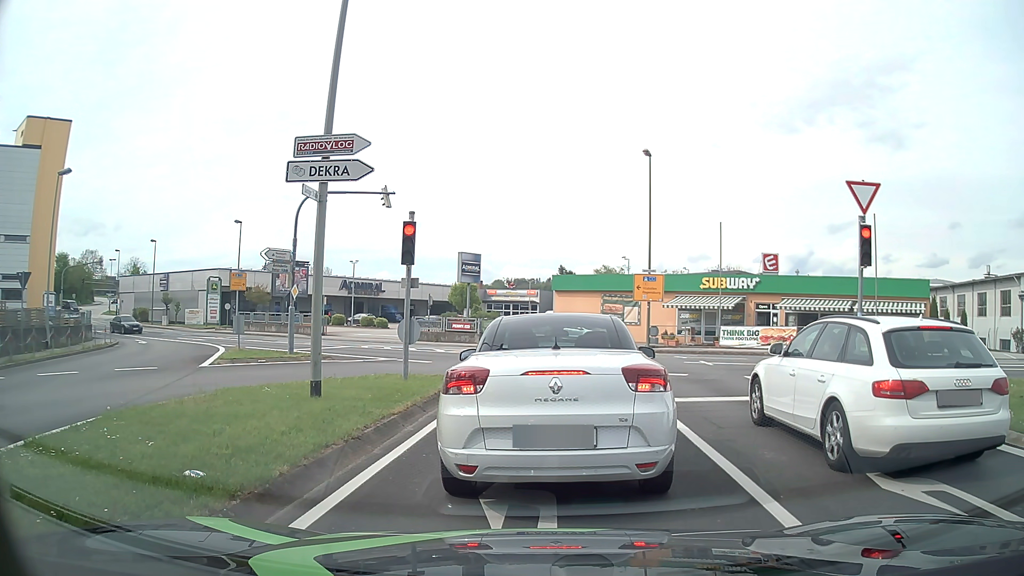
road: tertiary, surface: asphalt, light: Day
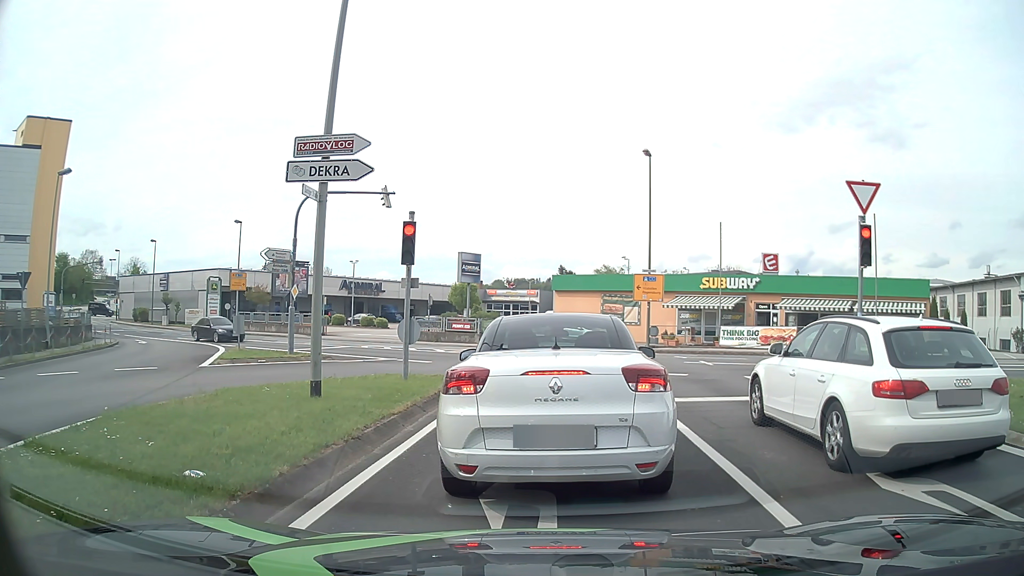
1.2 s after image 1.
(0.0, 0.0) m; 0°
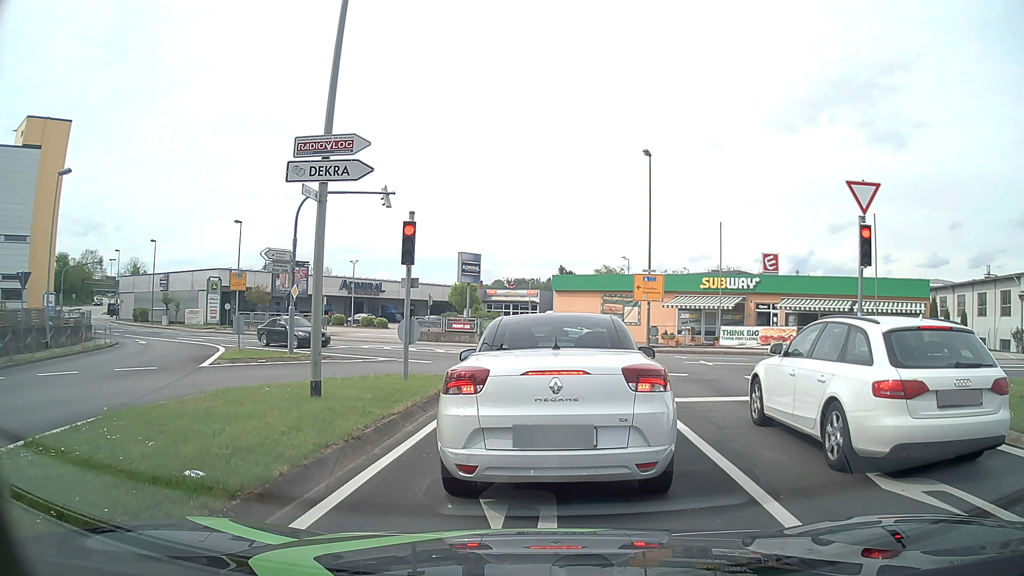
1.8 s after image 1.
(0.0, 0.0) m; 0°
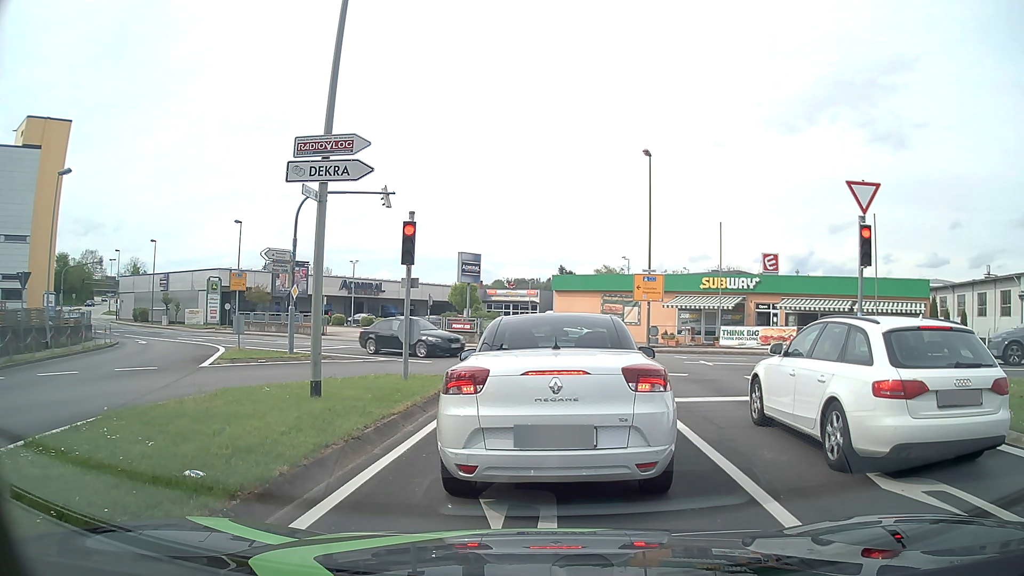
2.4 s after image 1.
(0.0, 0.0) m; 0°
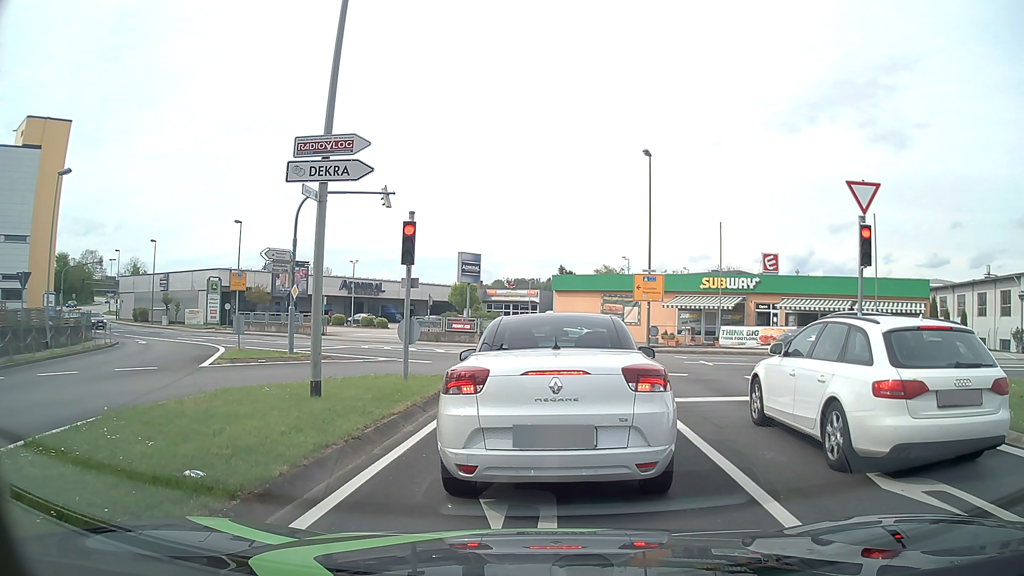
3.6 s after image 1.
(0.0, 0.0) m; 0°
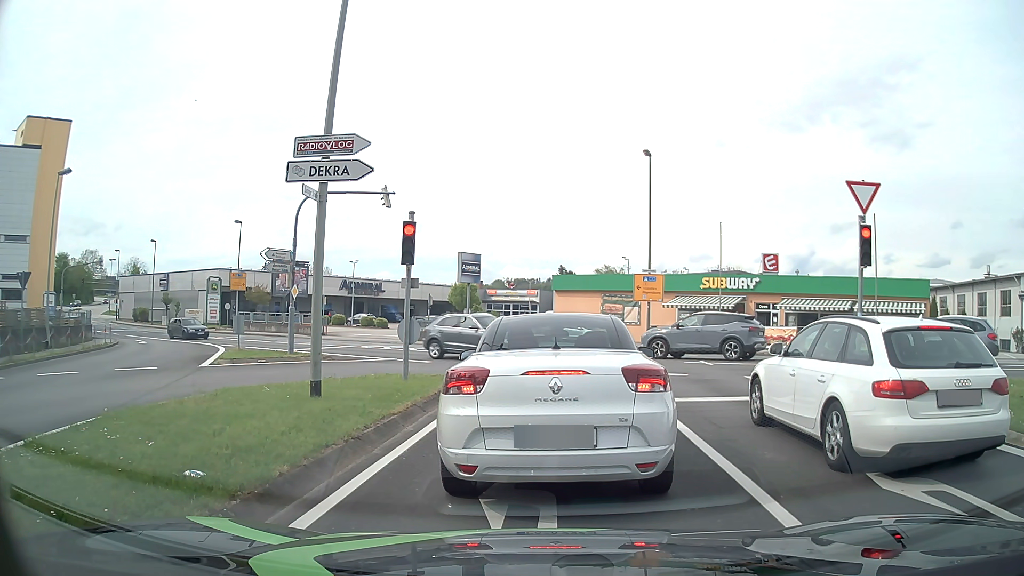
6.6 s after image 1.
(0.0, 0.0) m; 0°
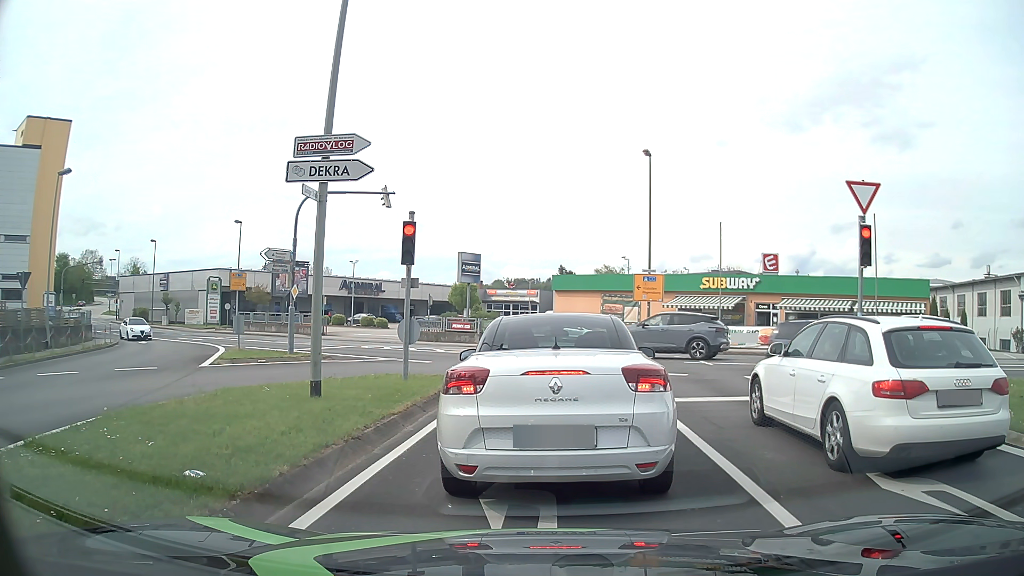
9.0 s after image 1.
(0.0, 0.0) m; 0°
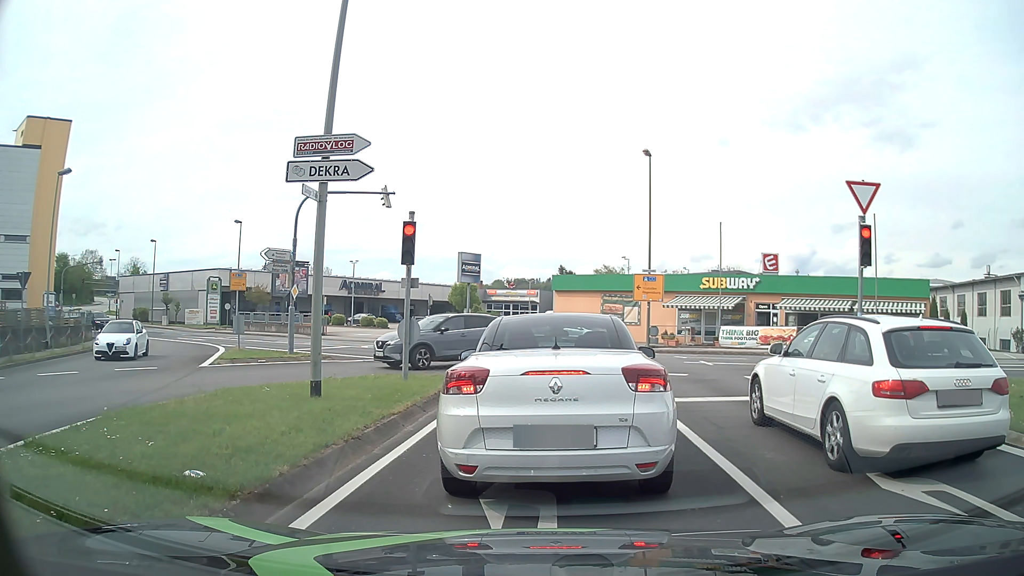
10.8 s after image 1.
(0.0, 0.0) m; 0°
